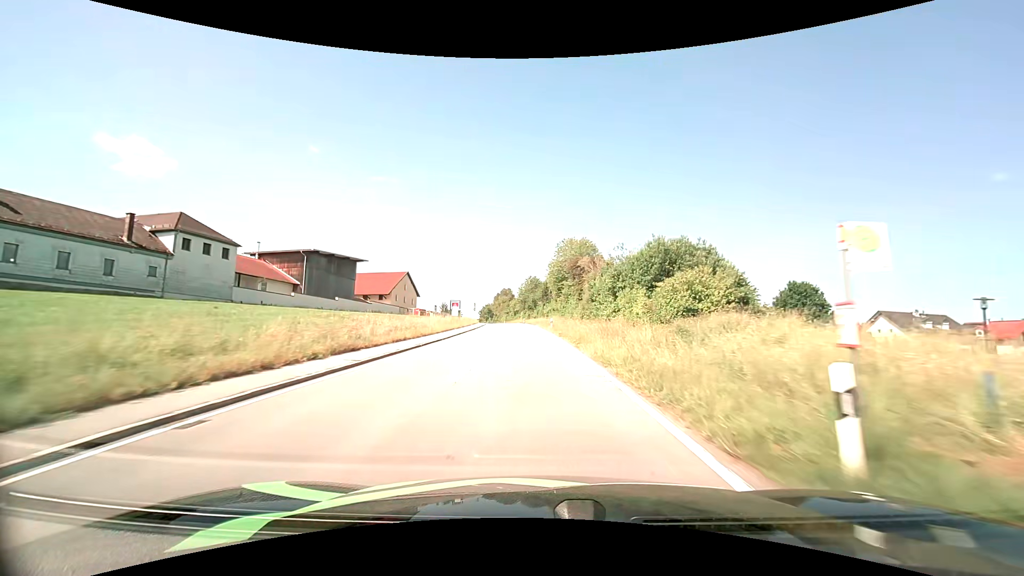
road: tertiary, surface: asphalt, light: Day
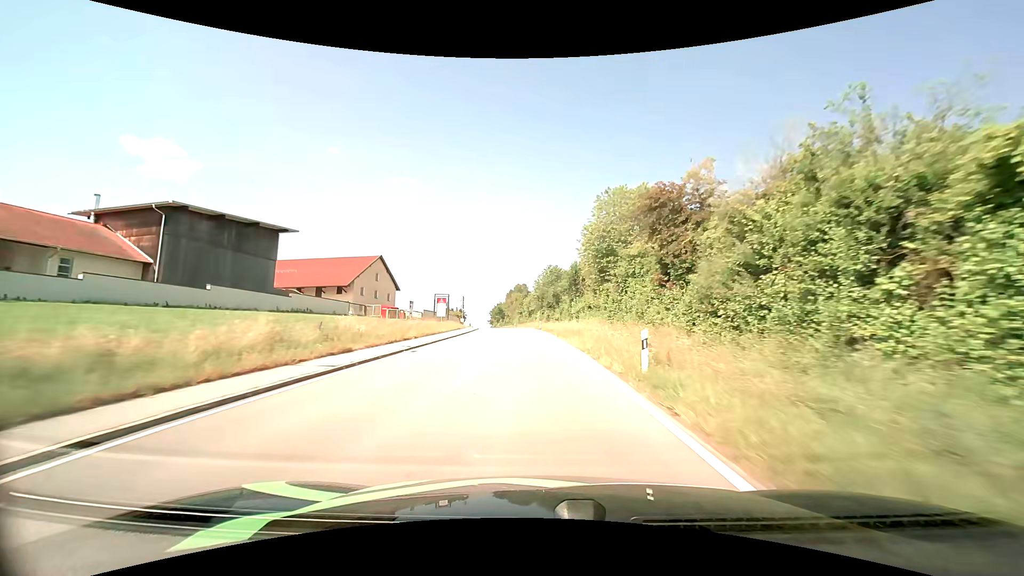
(-0.8, +36.7) m; -2°
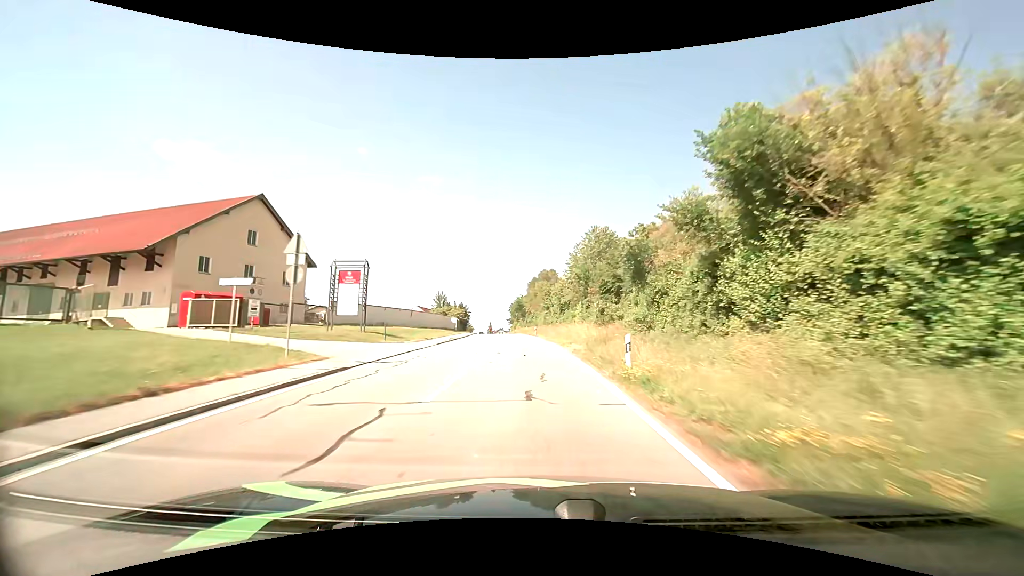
(-1.0, +48.9) m; -3°
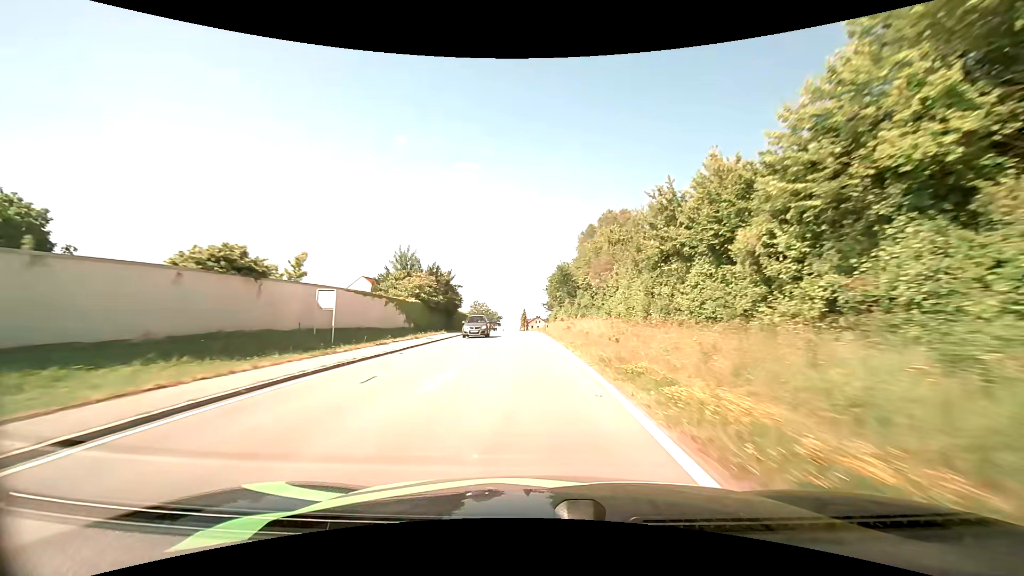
(-2.7, +60.9) m; -5°
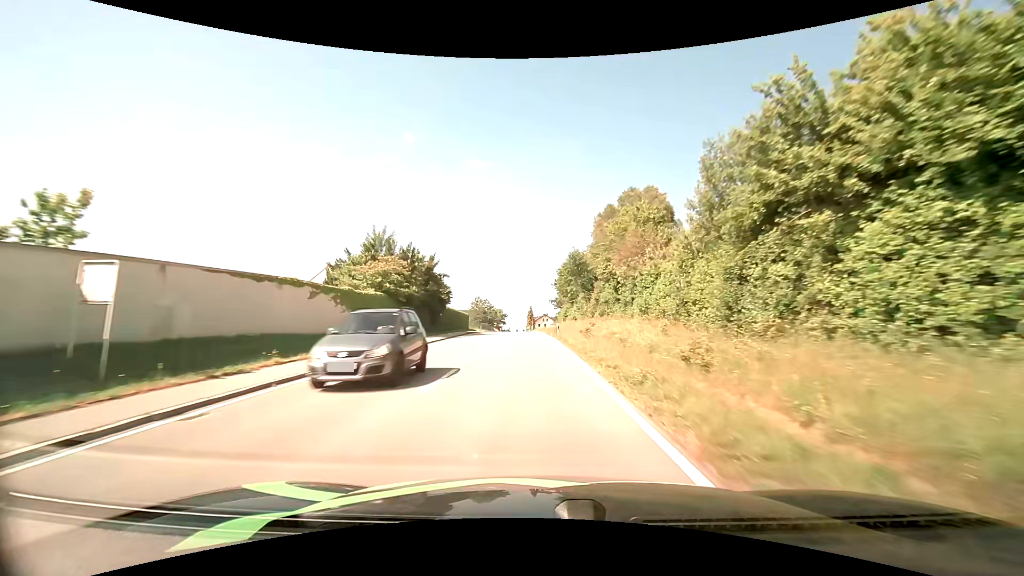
(-0.1, +11.9) m; -1°
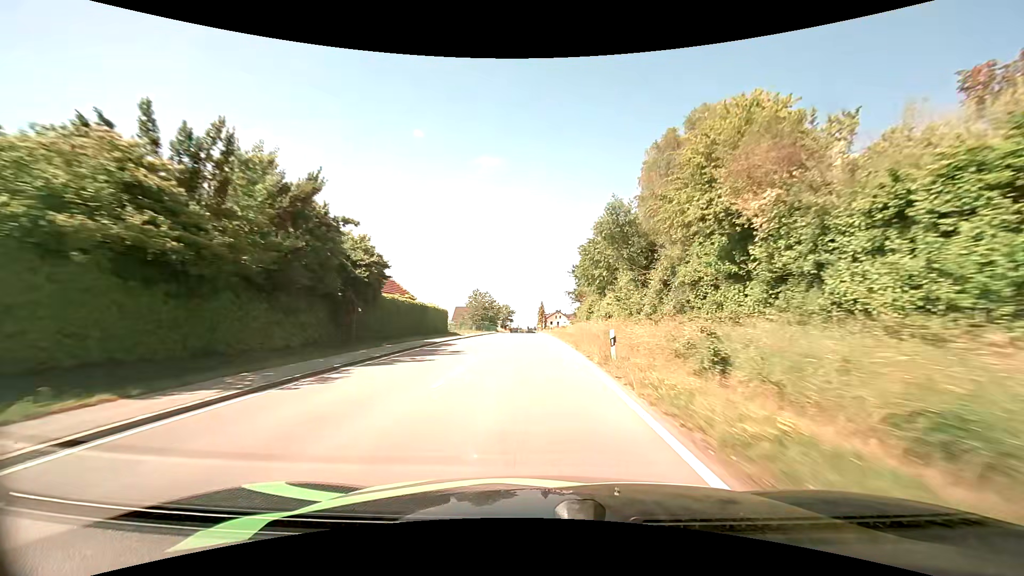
(-0.3, +23.2) m; -1°
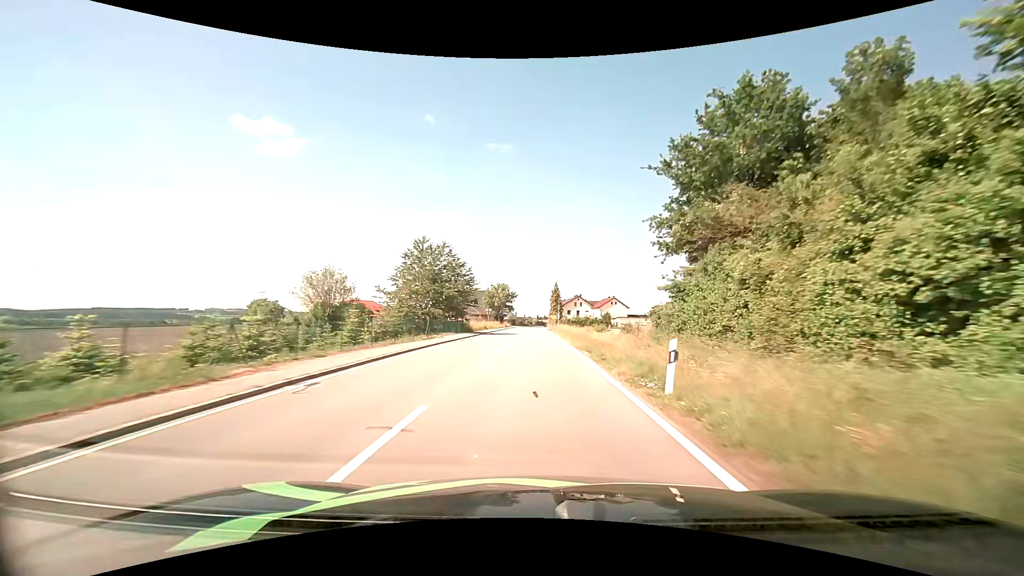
(-0.8, +54.5) m; -1°
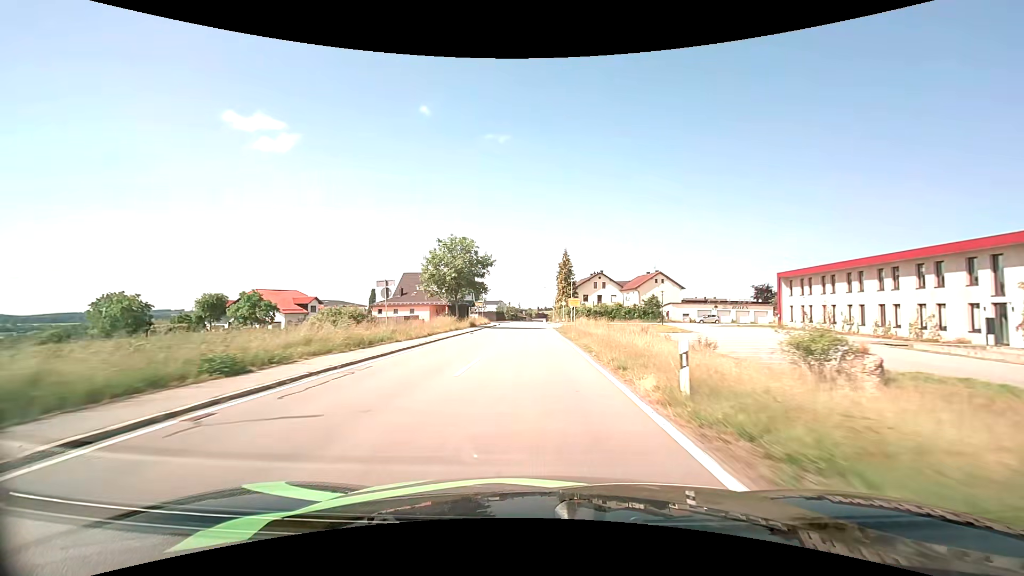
(+0.3, +53.0) m; 0°
(0, +10) (0, +20) (0, +30) (0, +40) (0, +50) (0, +60) (0, +70) (0, +80) (0, +90) (0, +100) m
